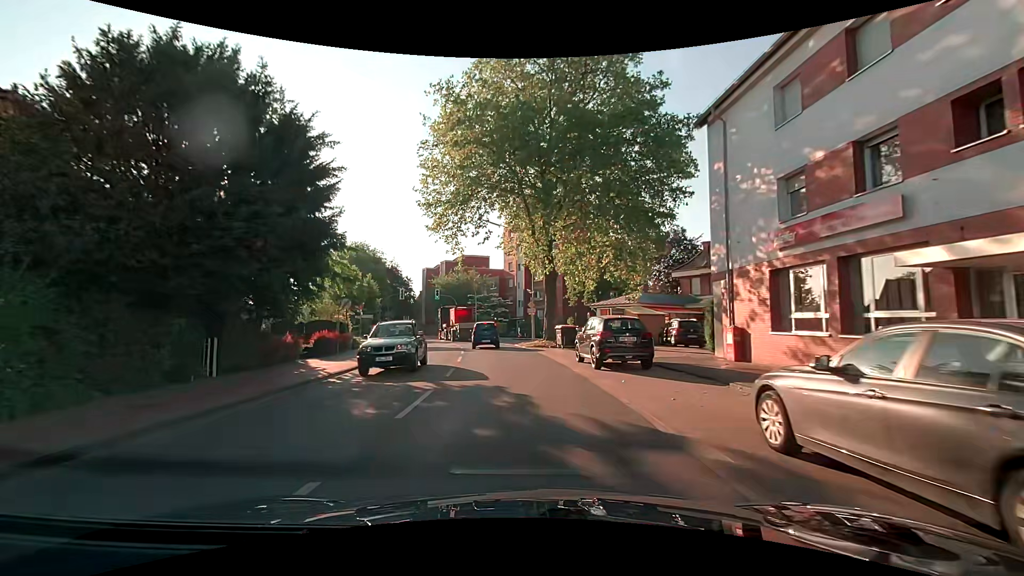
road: secondary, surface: asphalt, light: Day
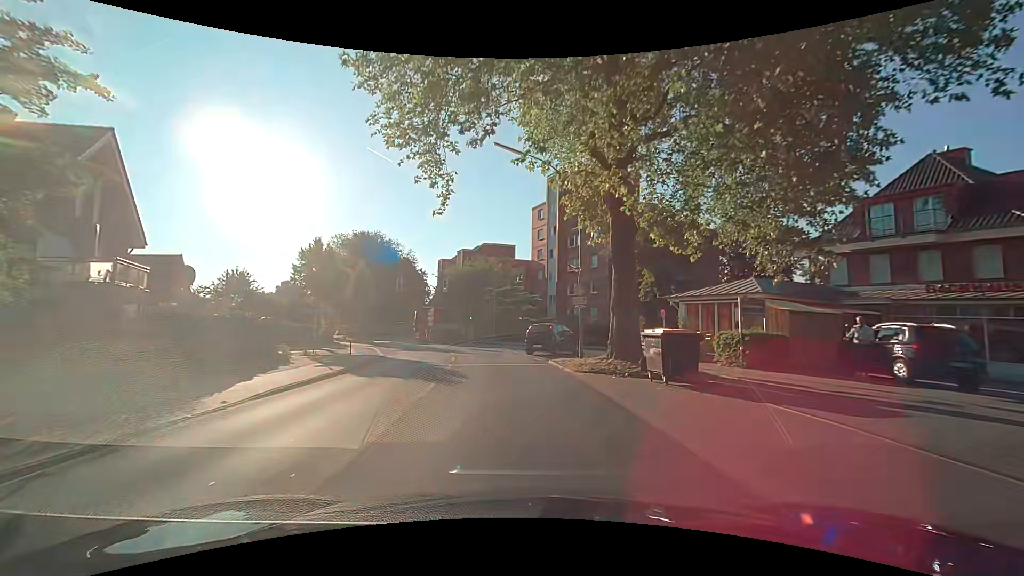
(-0.2, +15.8) m; -2°
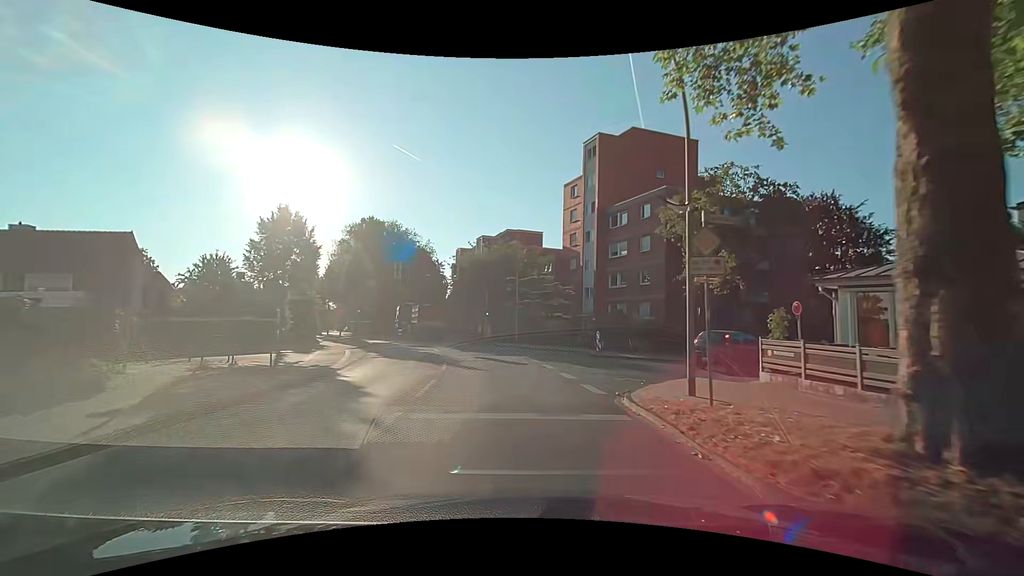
(-0.3, +11.2) m; -3°
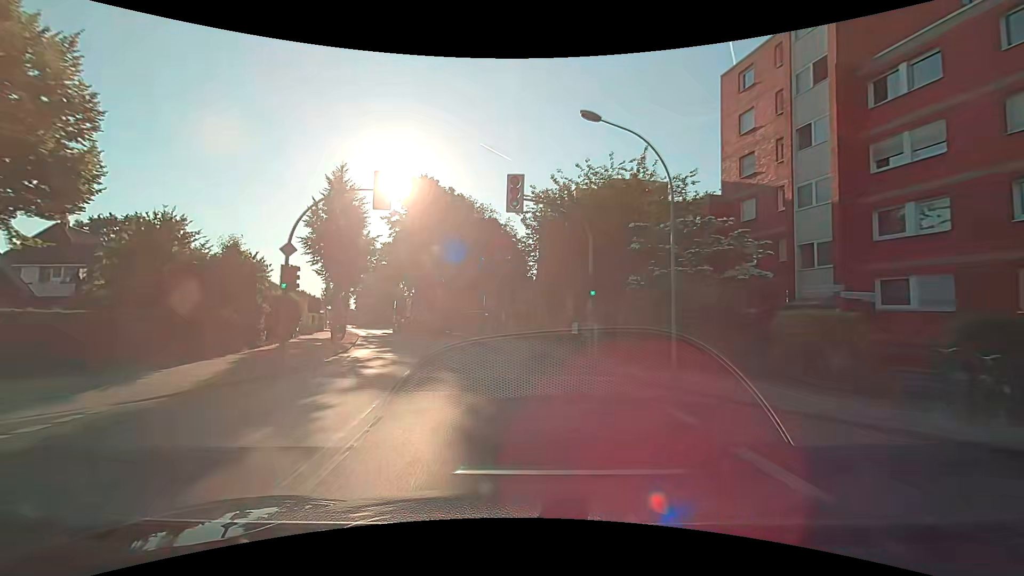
(-1.7, +24.4) m; -10°
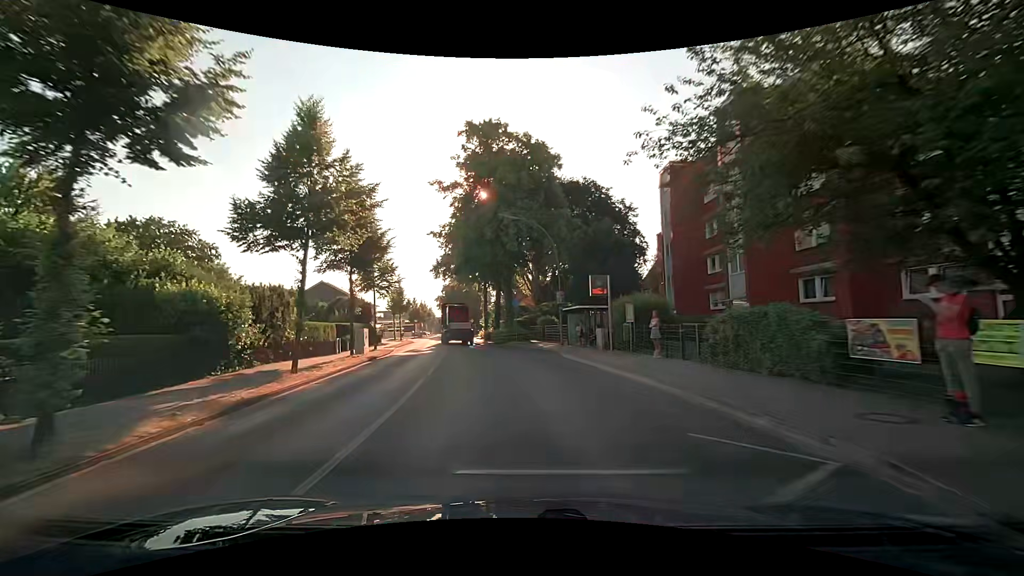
(-1.8, +19.6) m; -10°
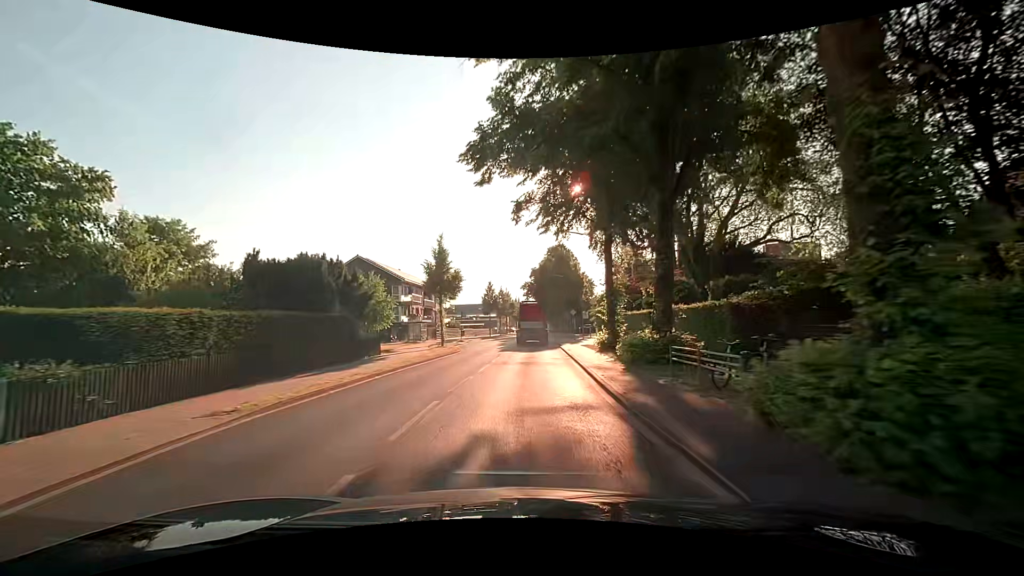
(-4.4, +34.5) m; -12°
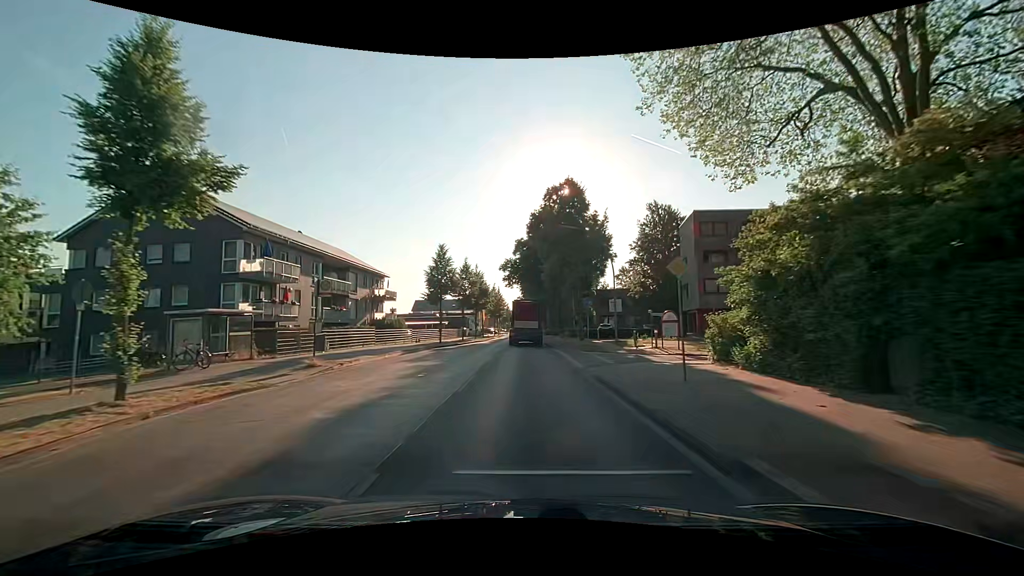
(+0.4, +36.6) m; +1°
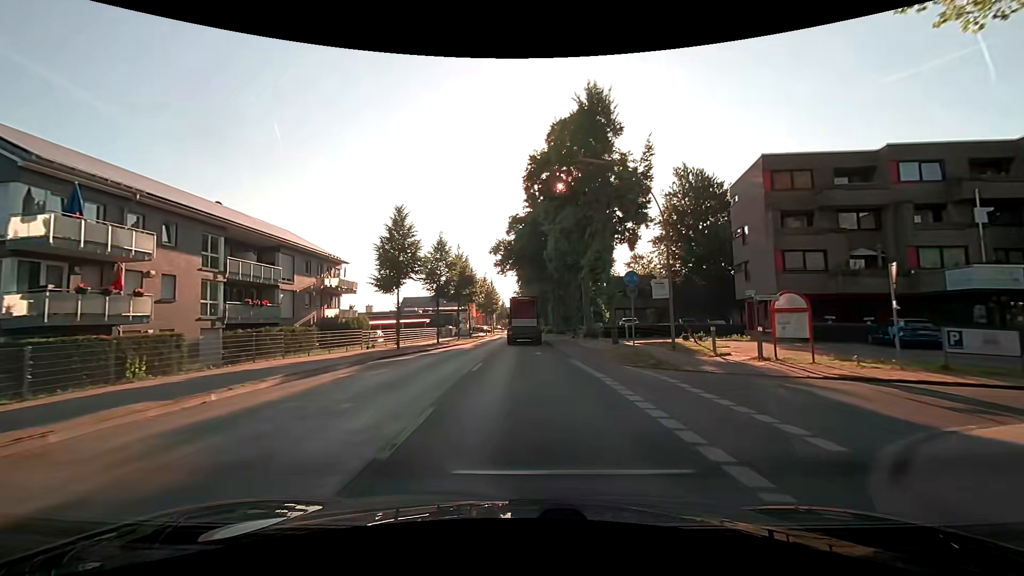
(+0.2, +14.7) m; +1°
(0, +10) (0, +20) (0, +30) (0, +40) (0, +50) (0, +60) (0, +70) (0, +80) (0, +90) (0, +100) m
